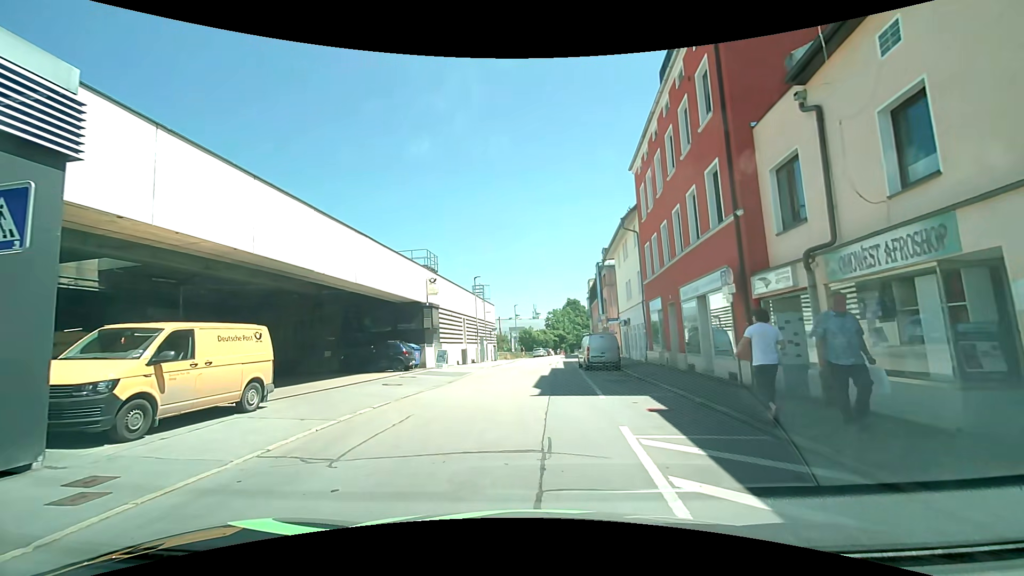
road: residential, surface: asphalt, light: Day
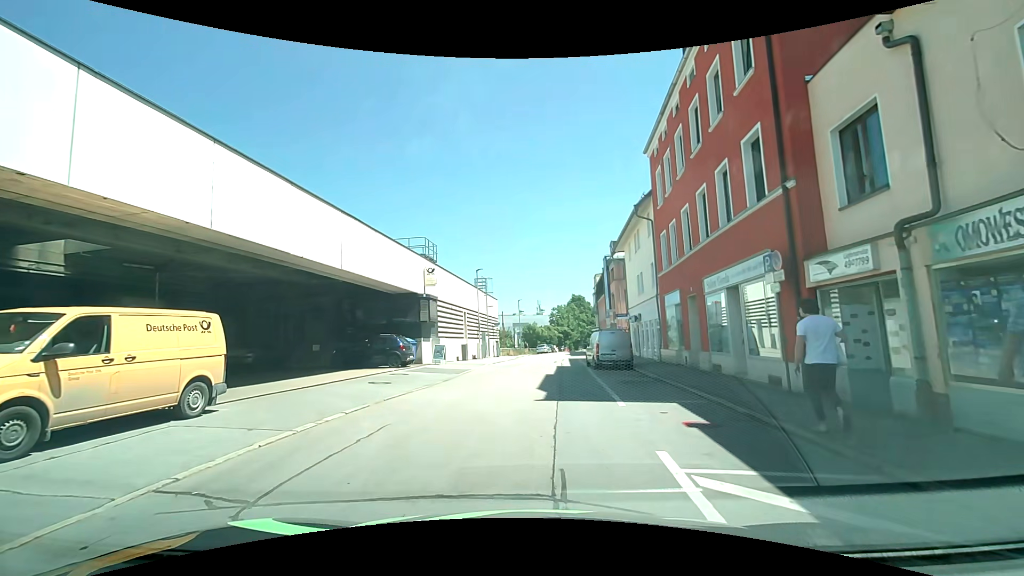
(0.0, +2.2) m; 0°
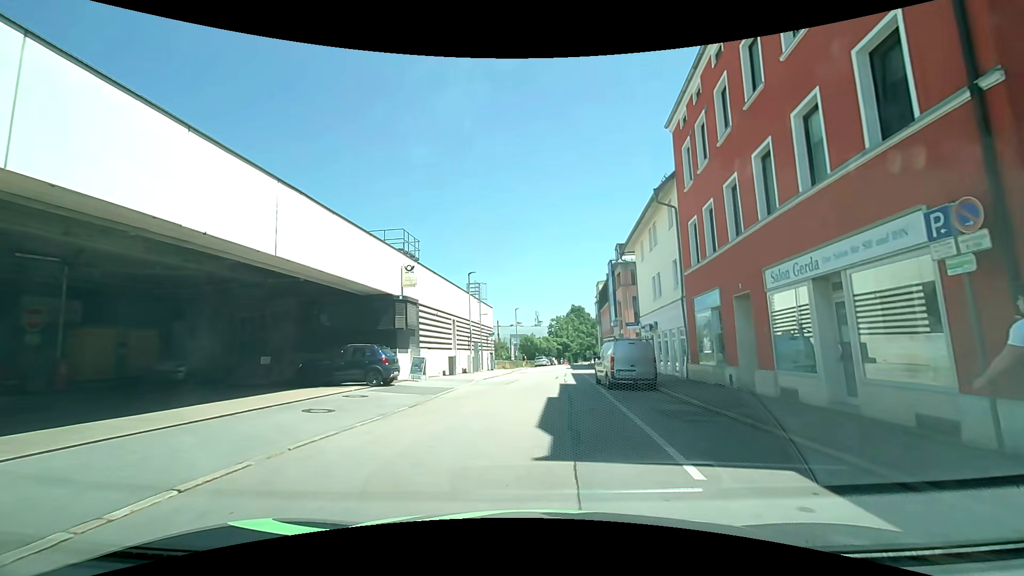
(+0.1, +4.8) m; +2°
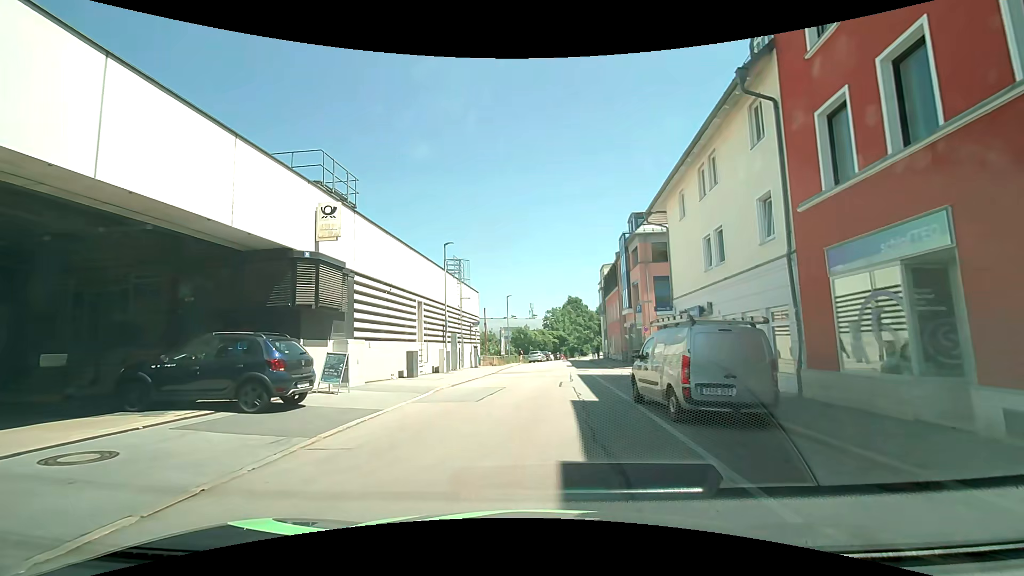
(0.0, +9.2) m; +1°
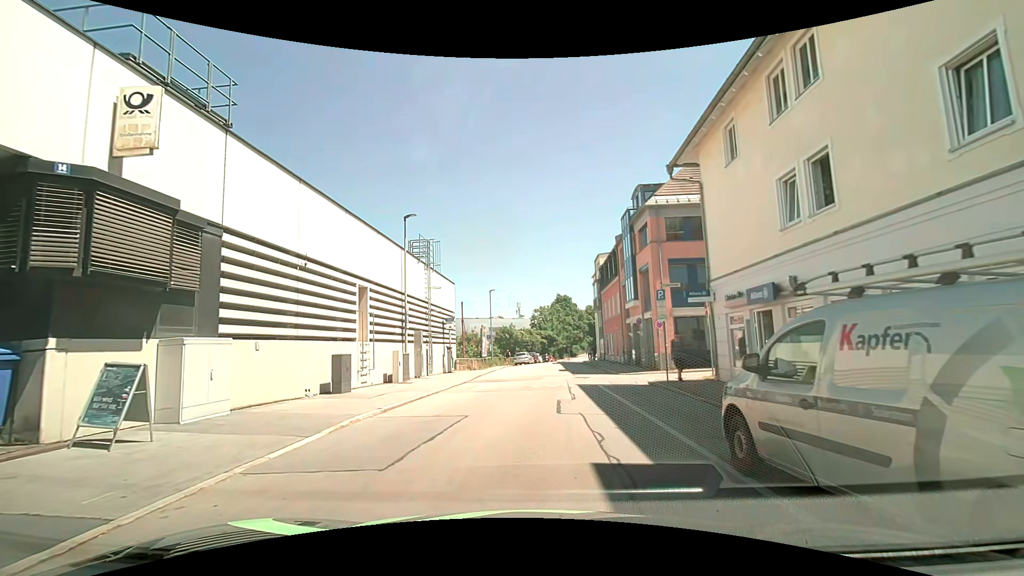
(0.0, +6.9) m; +1°
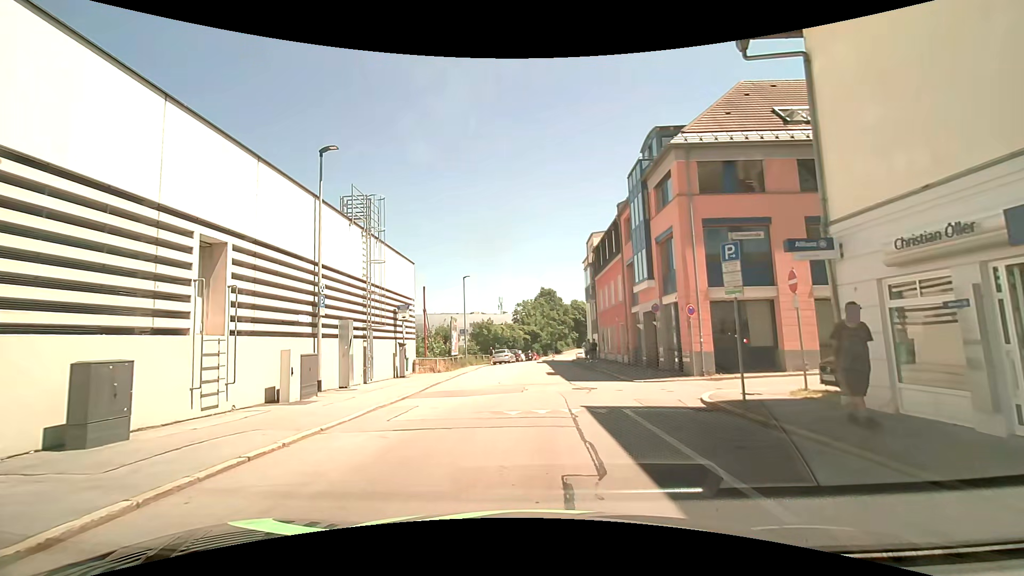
(+0.1, +8.1) m; +1°
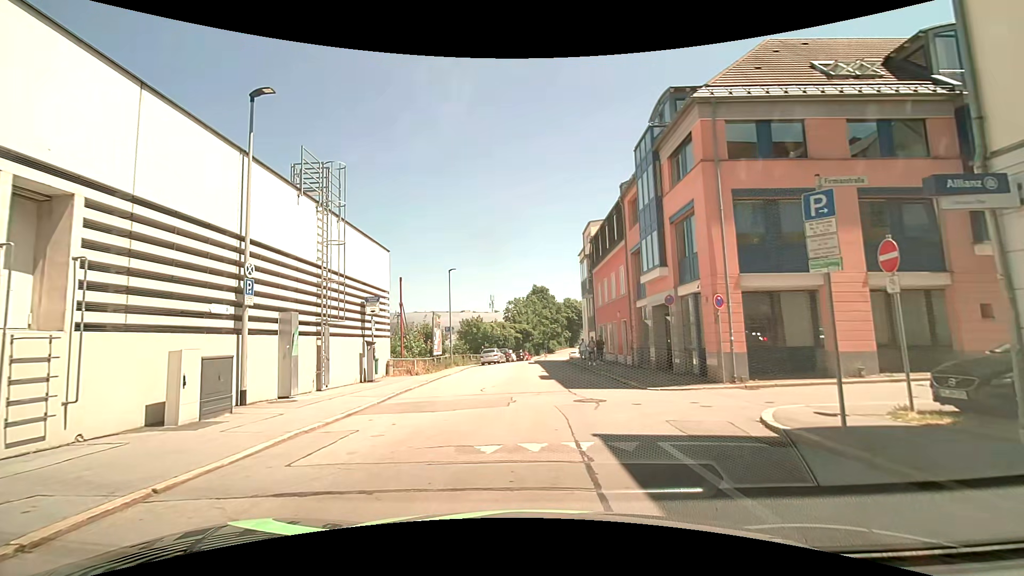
(0.0, +3.7) m; +1°
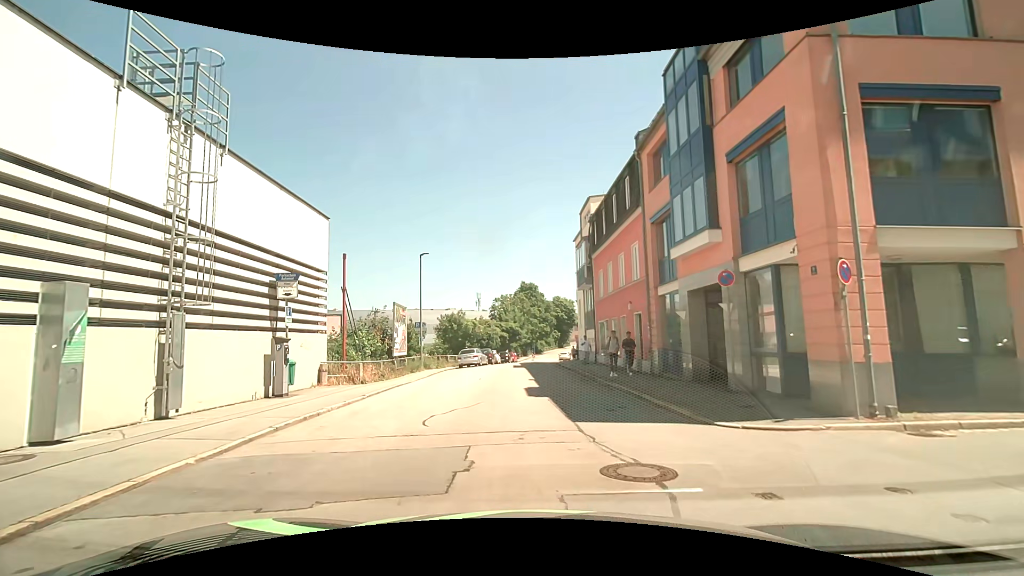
(+0.1, +6.6) m; +1°
